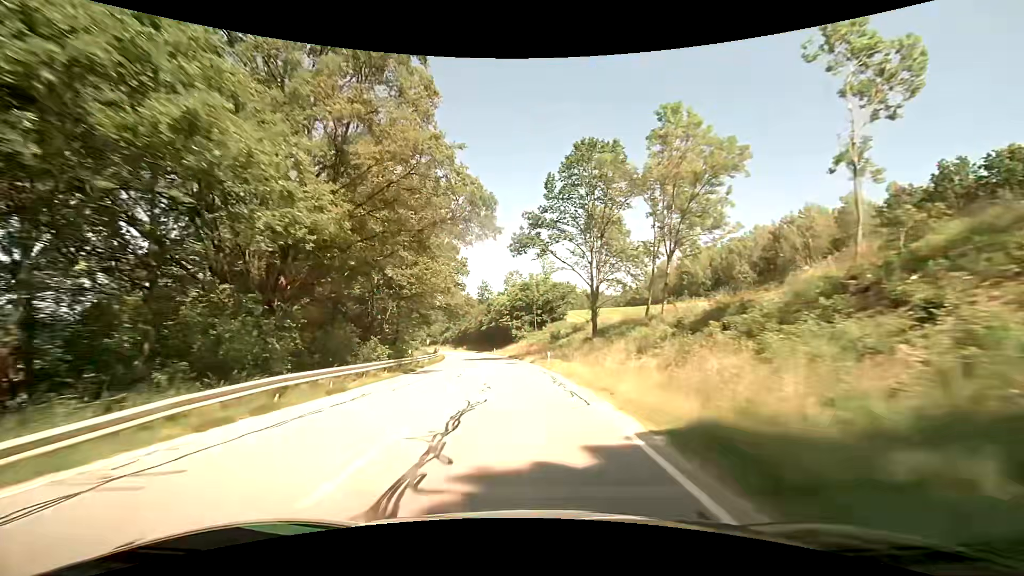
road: secondary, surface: asphalt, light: Day
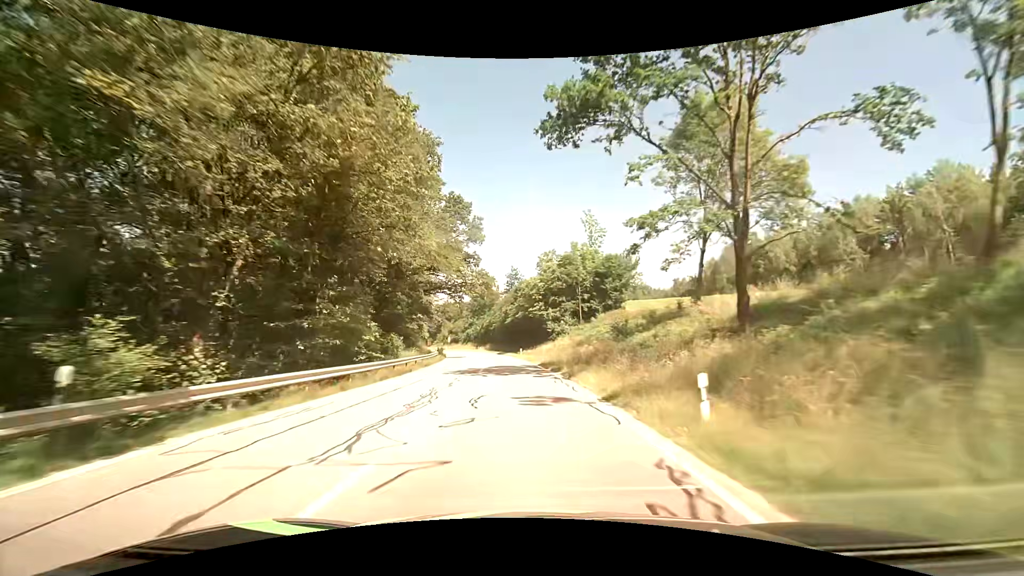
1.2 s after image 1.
(-0.9, +26.9) m; -4°
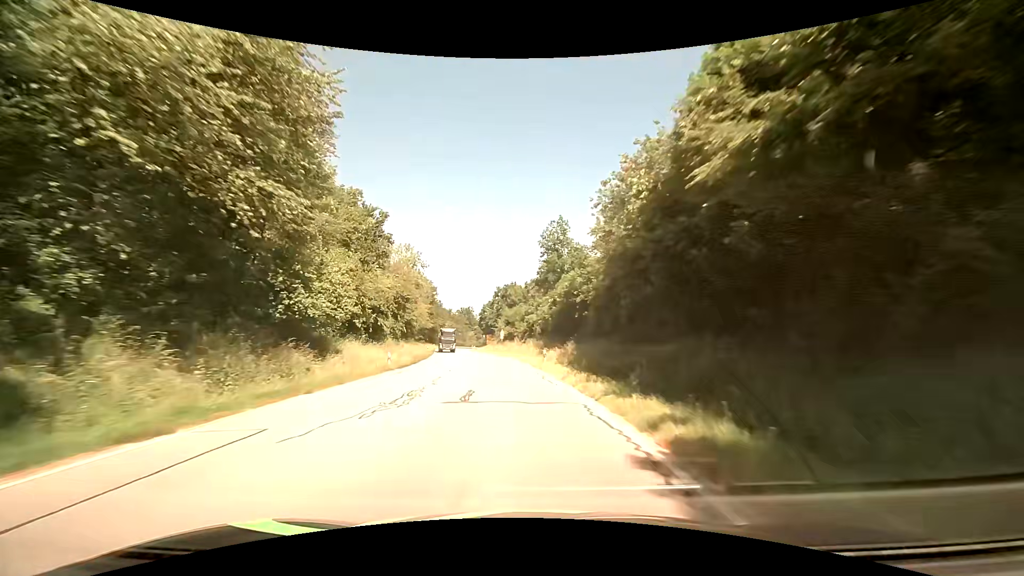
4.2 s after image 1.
(-5.2, +66.4) m; -10°
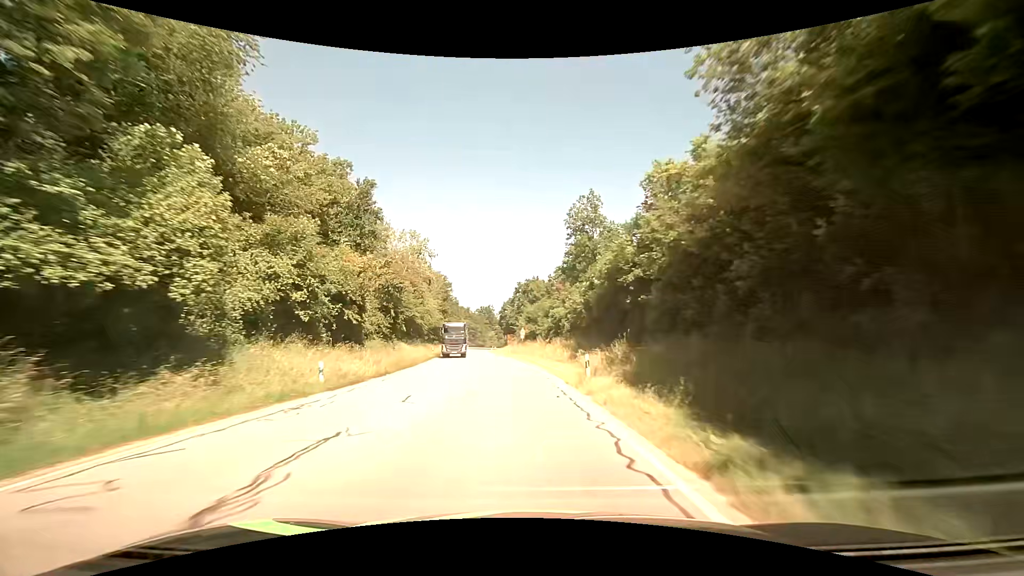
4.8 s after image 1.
(-0.1, +12.7) m; -2°
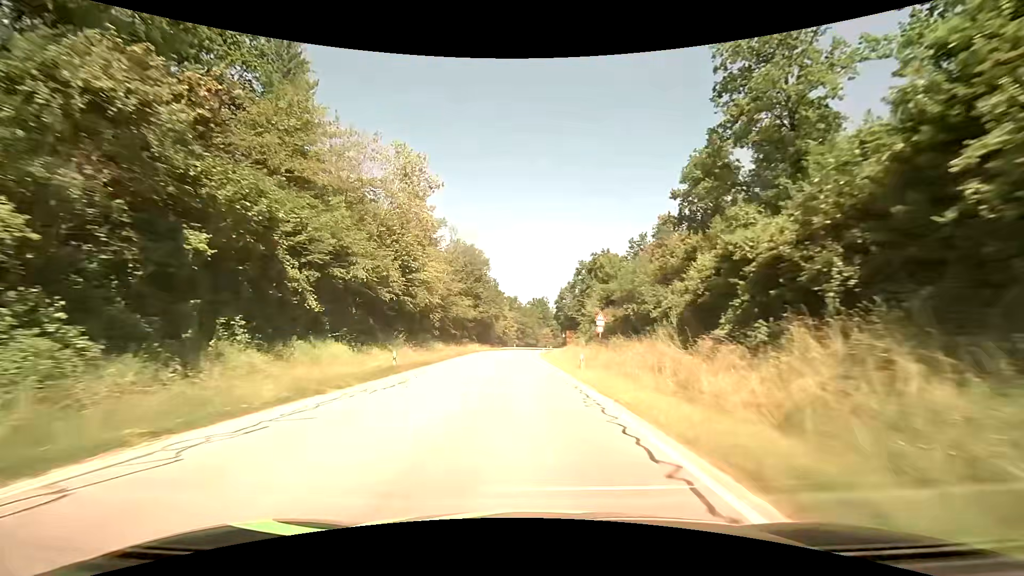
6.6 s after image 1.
(-2.4, +35.9) m; -7°
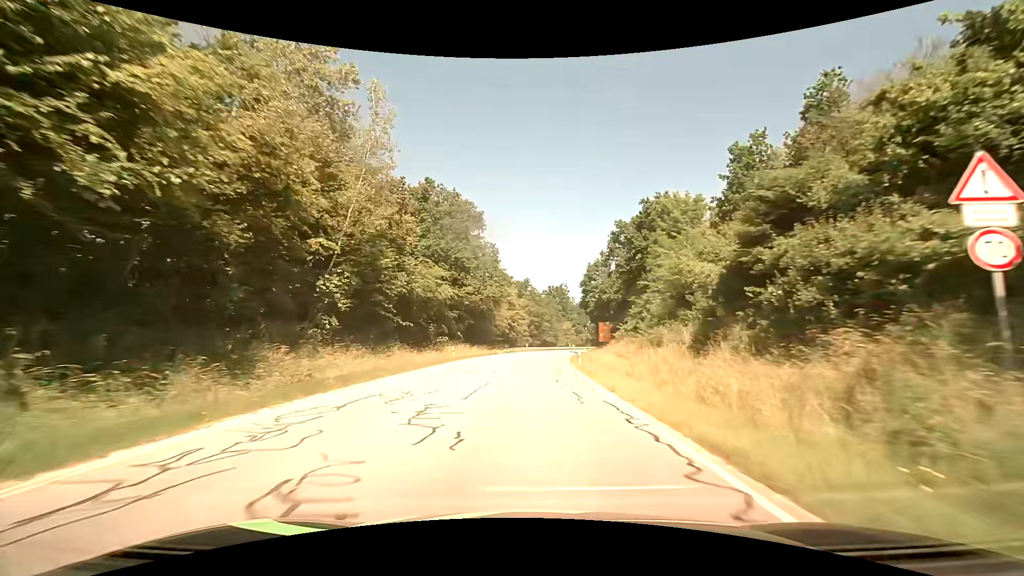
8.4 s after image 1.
(-0.7, +32.7) m; -2°
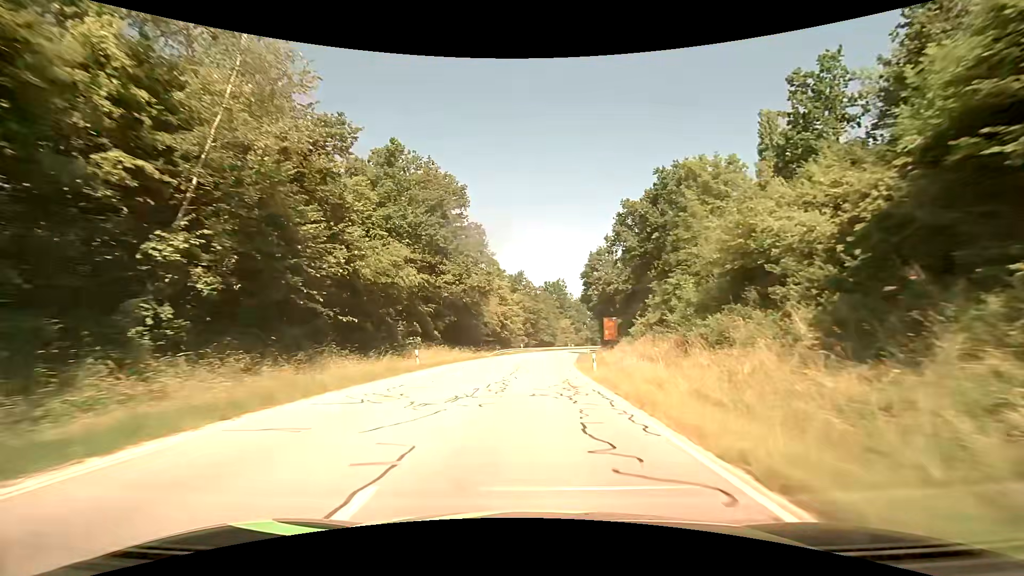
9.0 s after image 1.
(0.0, +10.4) m; 0°
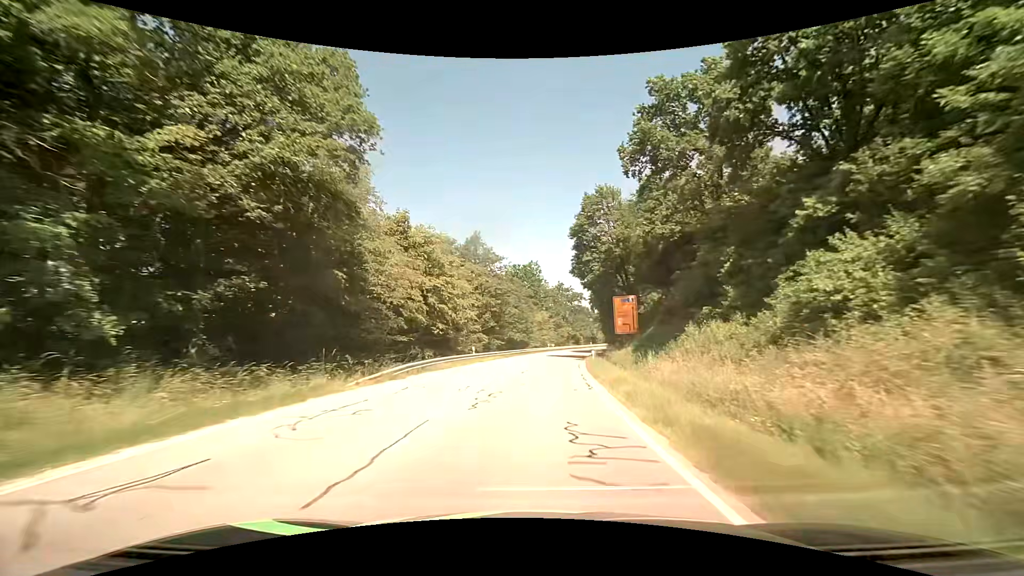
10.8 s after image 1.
(+1.1, +30.5) m; +4°
(0, +10) (0, +20) (+1, +30) (+2, +40) (+3, +50) (+4, +60) (+6, +70) (+8, +79) (+11, +89) (+13, +99) m
